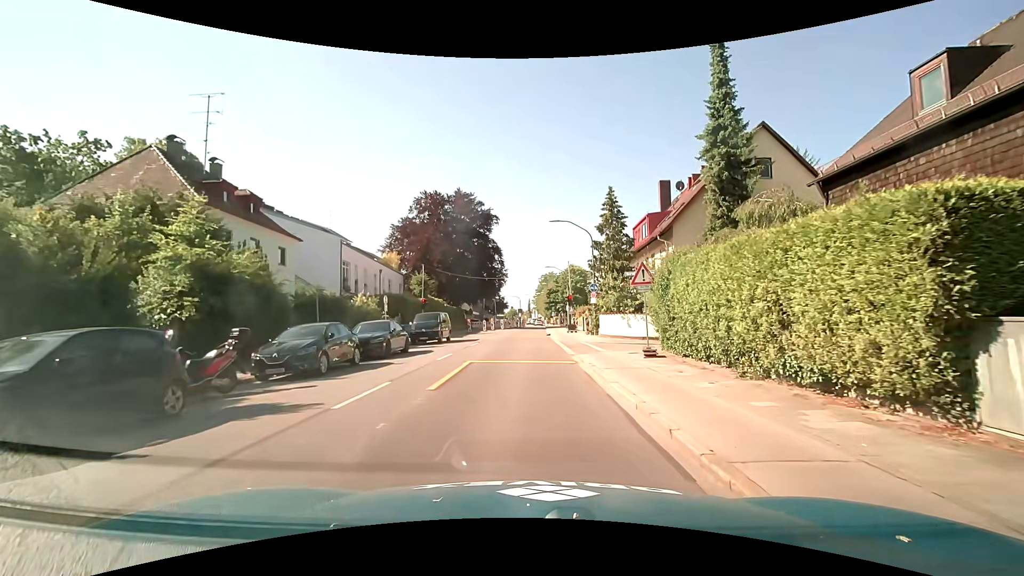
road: secondary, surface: asphalt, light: Day
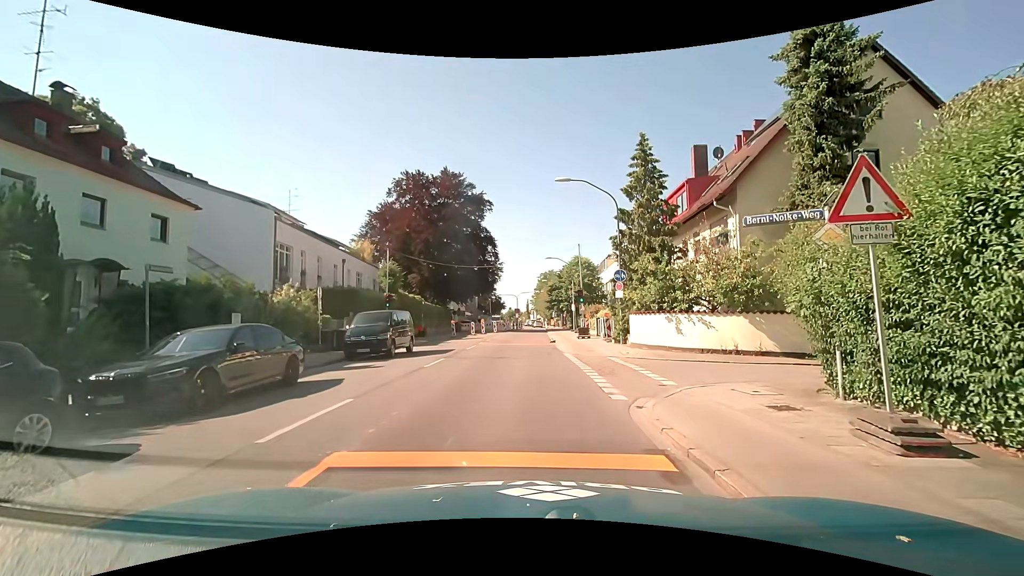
(+0.1, +10.2) m; 0°
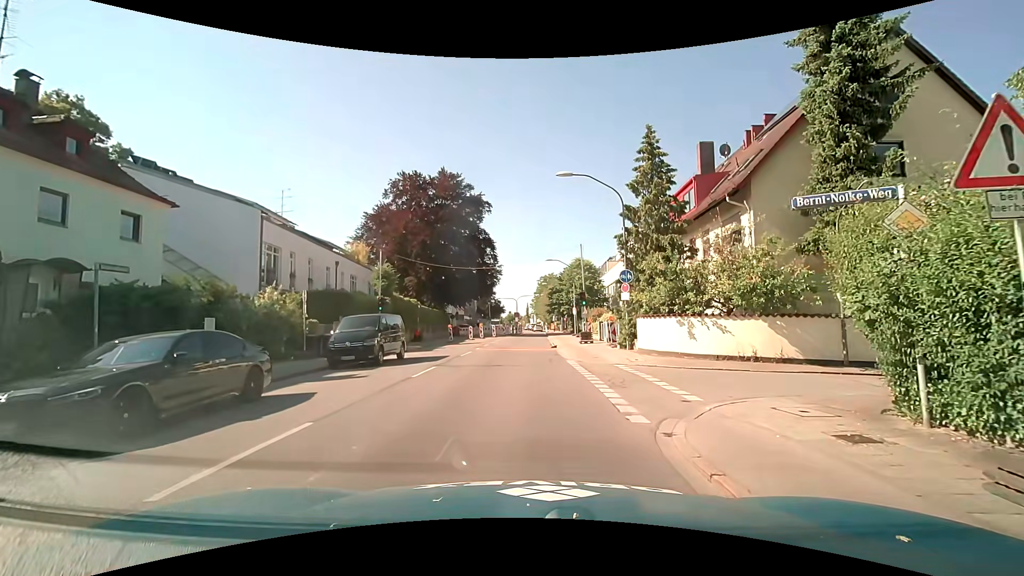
(0.0, +1.7) m; +1°
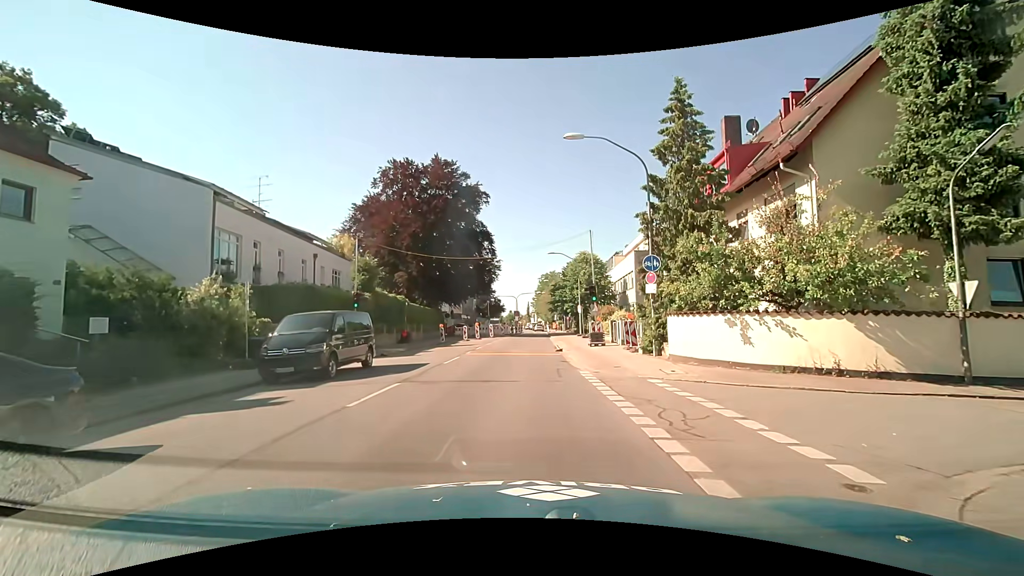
(0.0, +4.8) m; -1°
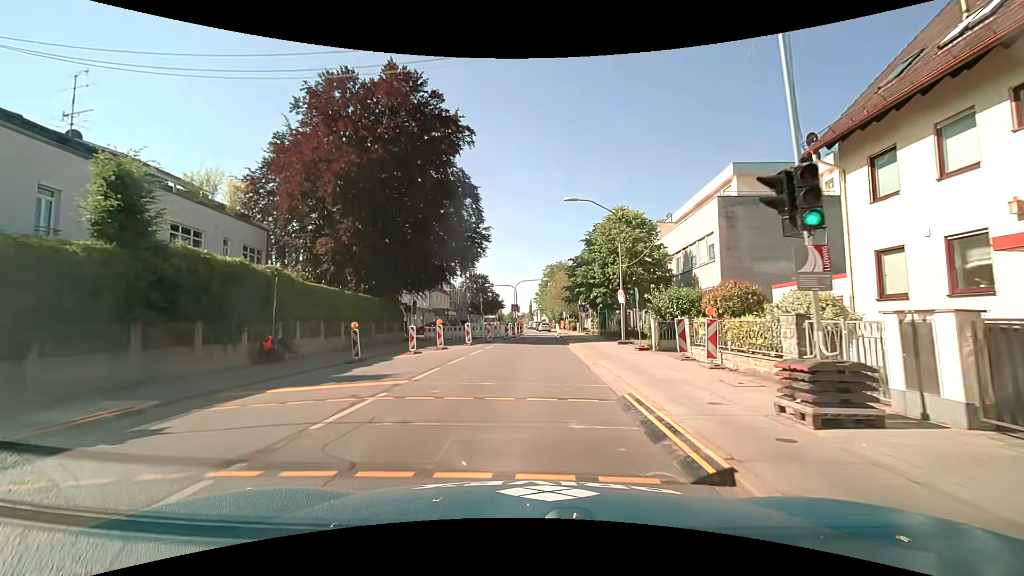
(-0.1, +20.7) m; -1°
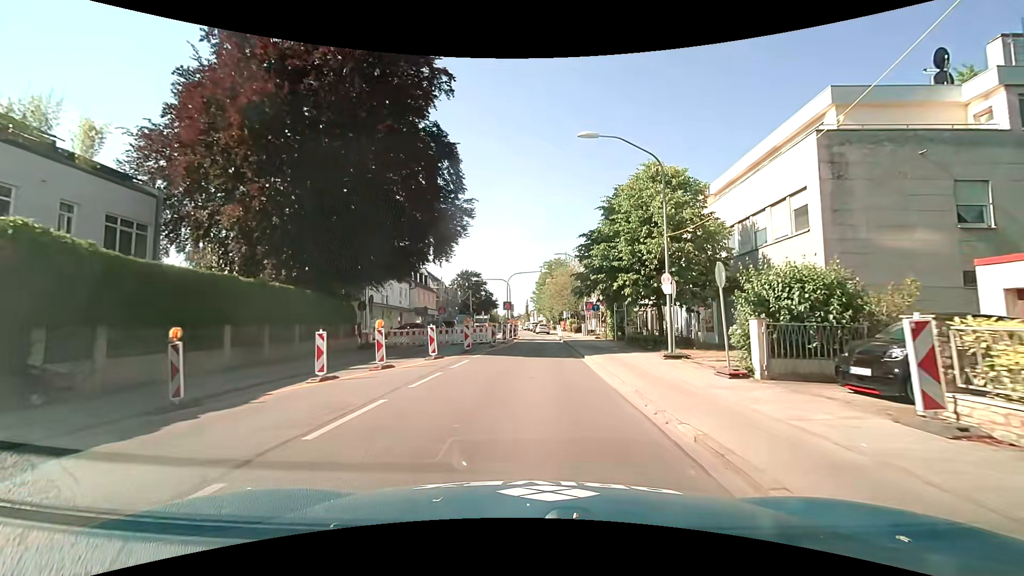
(+0.1, +9.7) m; +1°
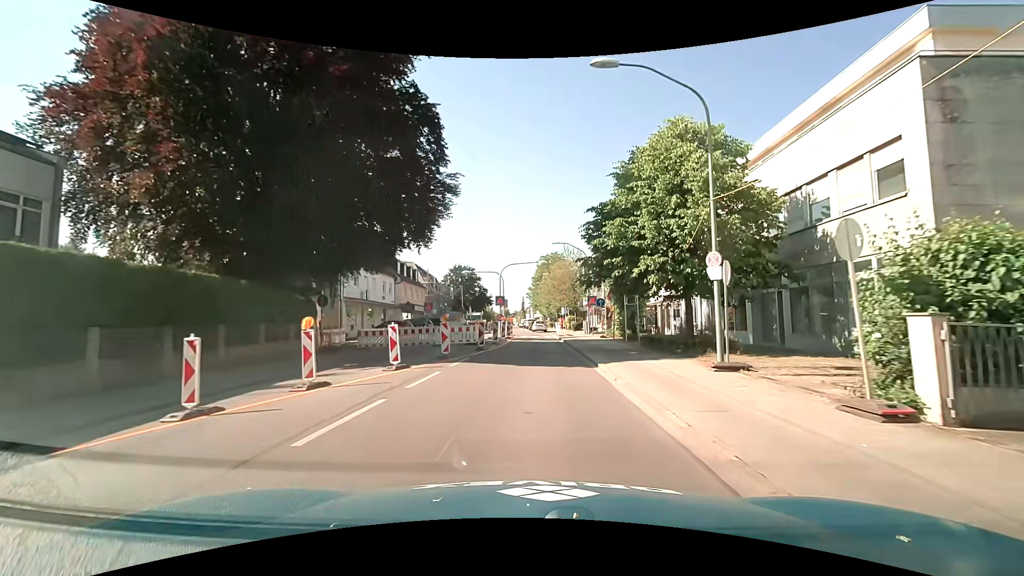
(0.0, +4.9) m; +1°
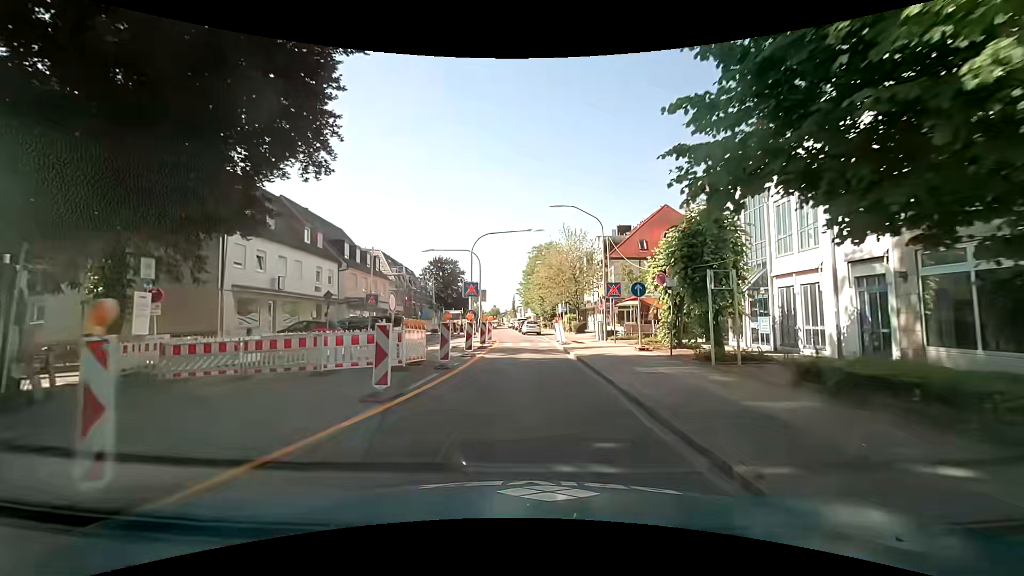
(+0.1, +14.0) m; +1°
(0, +10) (0, +20) (-1, +30) (-1, +40) (-2, +50) (-3, +60) (-4, +70) (-4, +80) (-5, +90) (-6, +100) m
